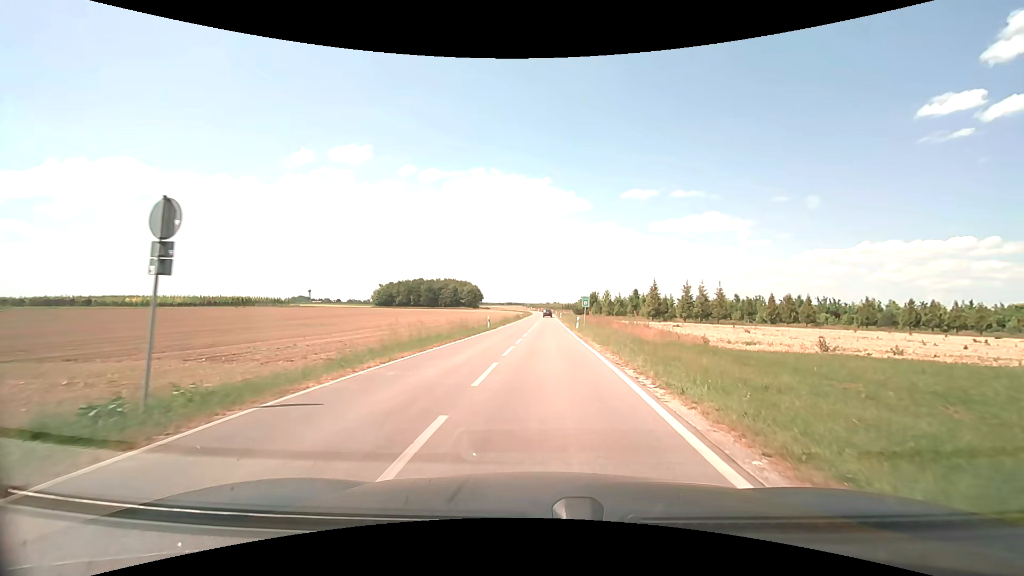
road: unclassified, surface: asphalt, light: Day
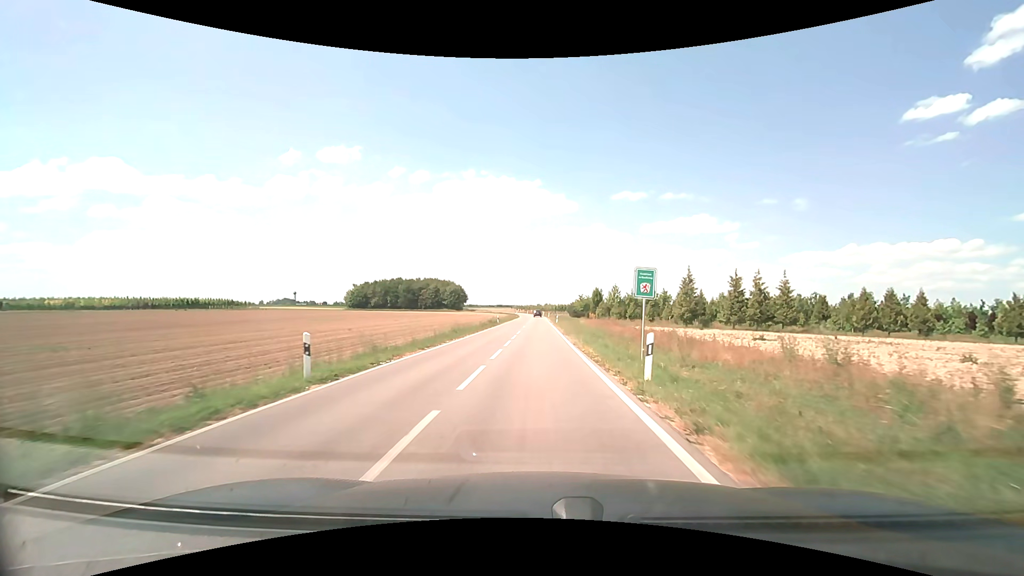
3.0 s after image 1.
(+0.9, +30.7) m; +1°
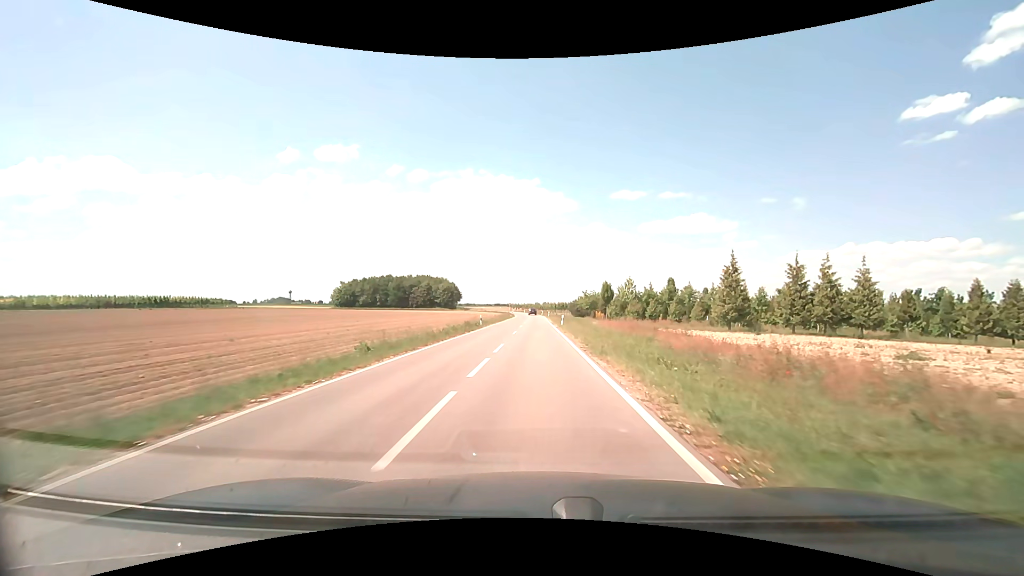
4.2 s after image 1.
(0.0, +16.9) m; 0°
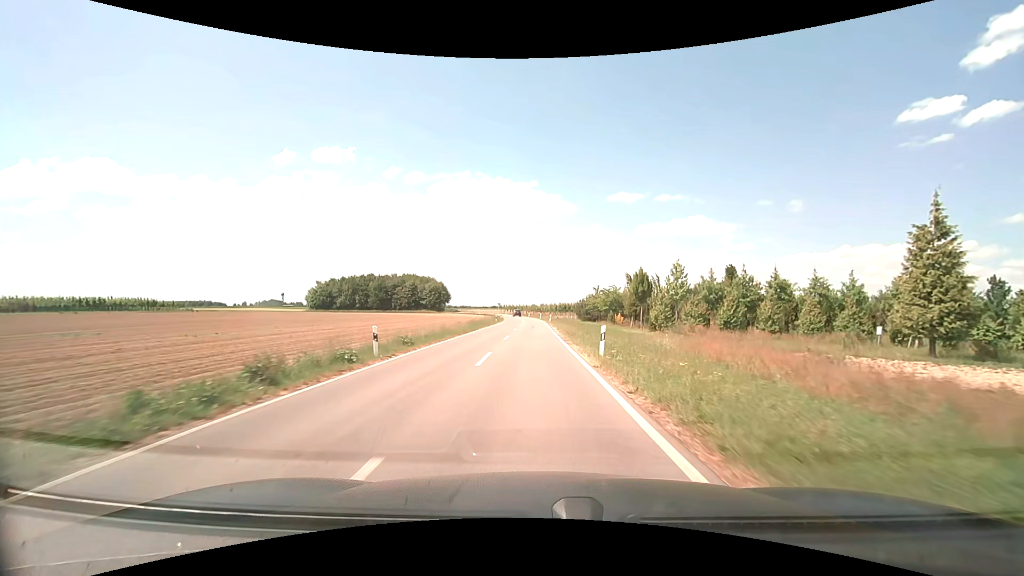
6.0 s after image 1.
(+0.1, +28.4) m; 0°
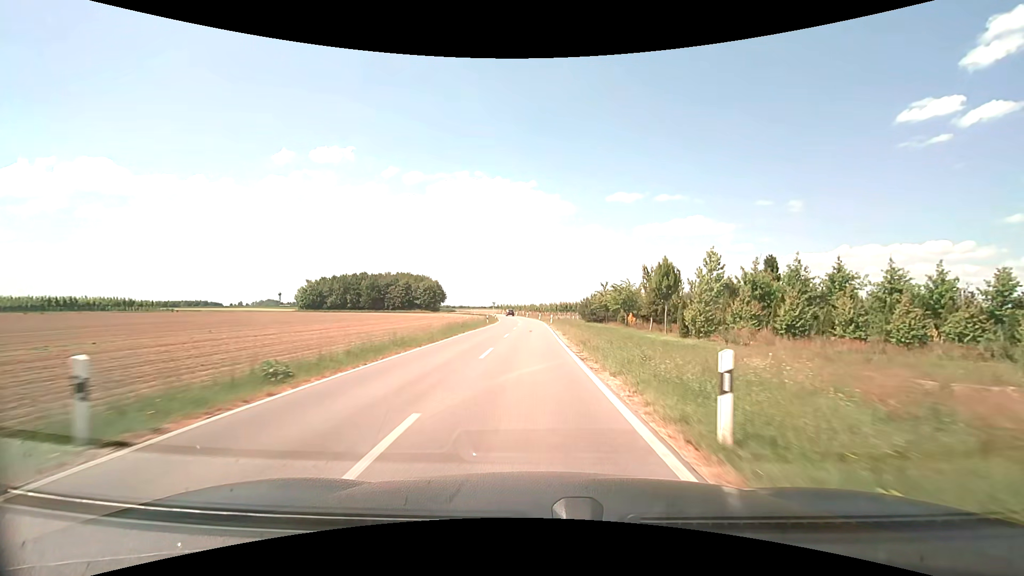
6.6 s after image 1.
(0.0, +10.2) m; 0°
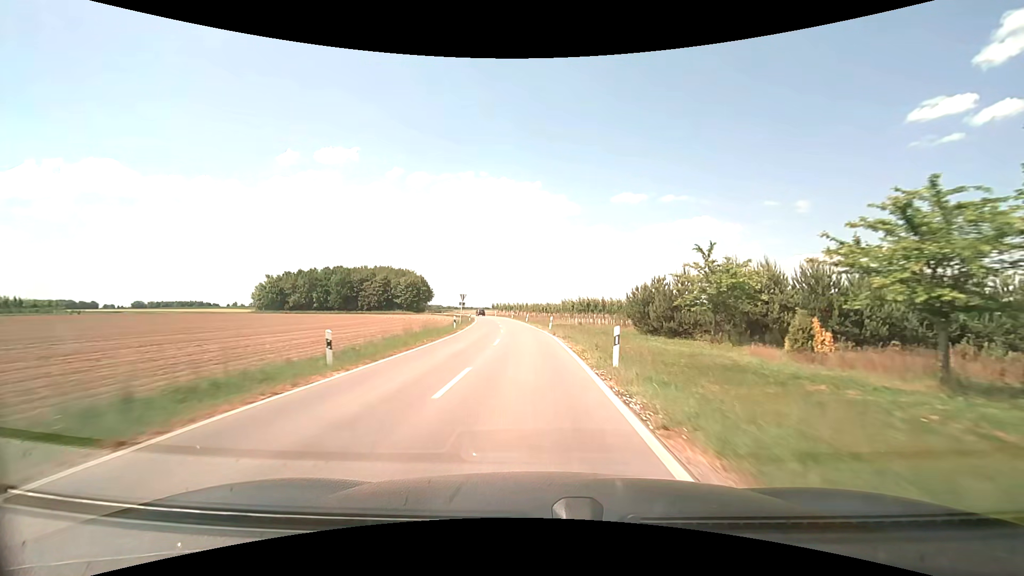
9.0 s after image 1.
(-0.2, +43.4) m; -1°
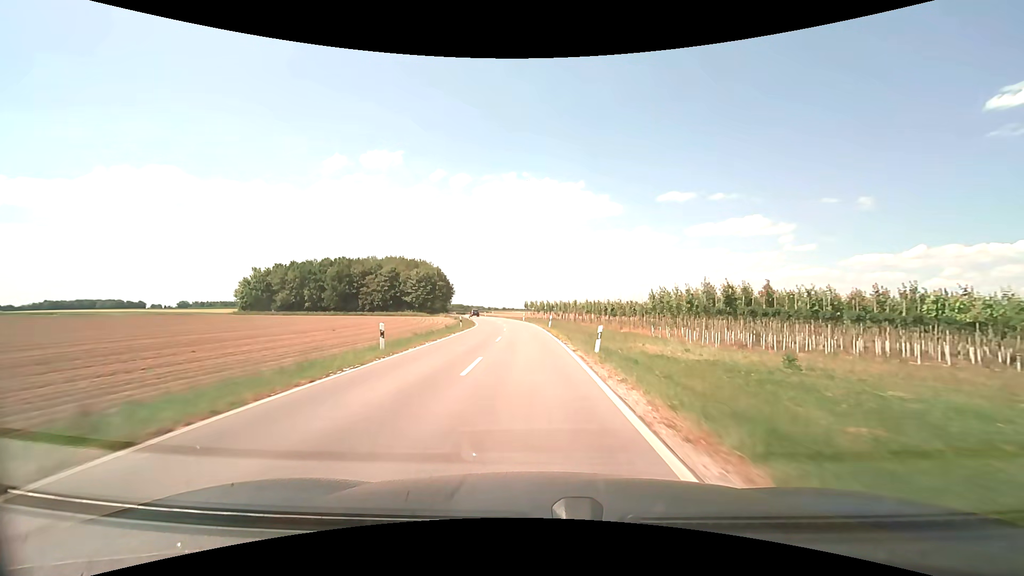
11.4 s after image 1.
(-1.7, +46.0) m; -5°
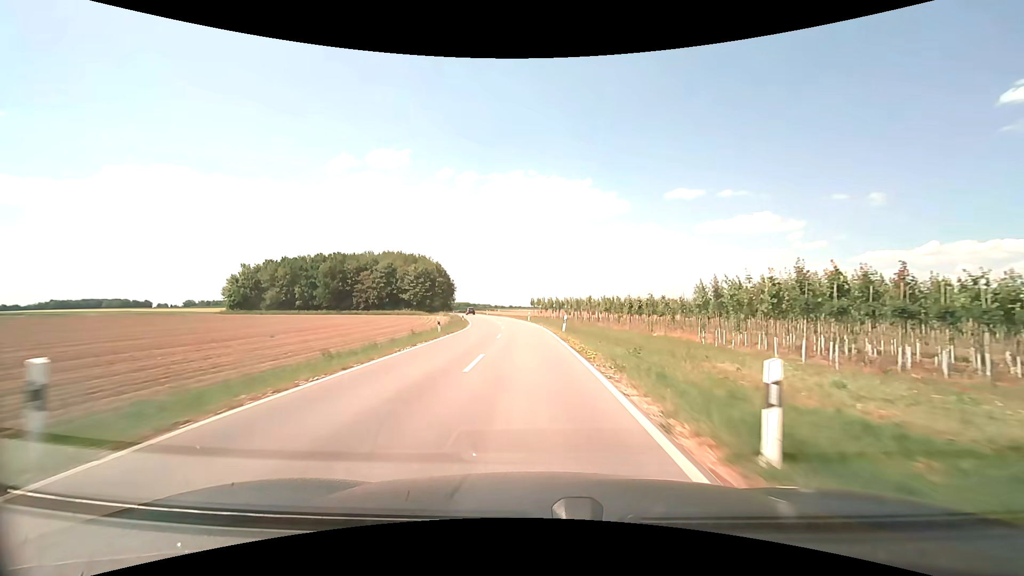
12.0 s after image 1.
(-0.1, +11.6) m; -1°
(0, +10) (0, +20) (-1, +30) (-1, +40) (-2, +50) (-4, +60) (-5, +70) (-7, +80) (-9, +89) (-11, +99) m
